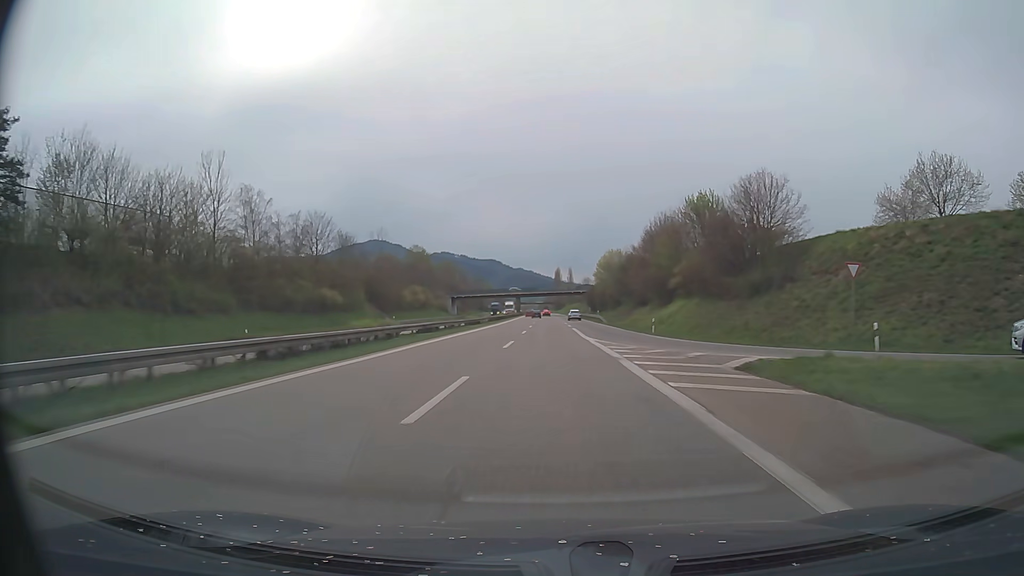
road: trunk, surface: asphalt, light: Day
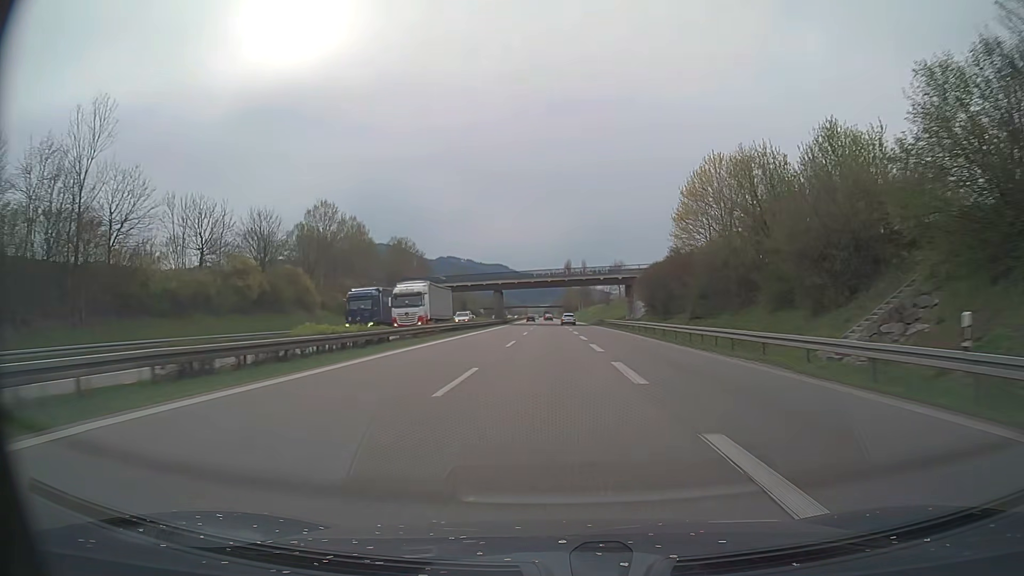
(-0.5, +83.5) m; -1°
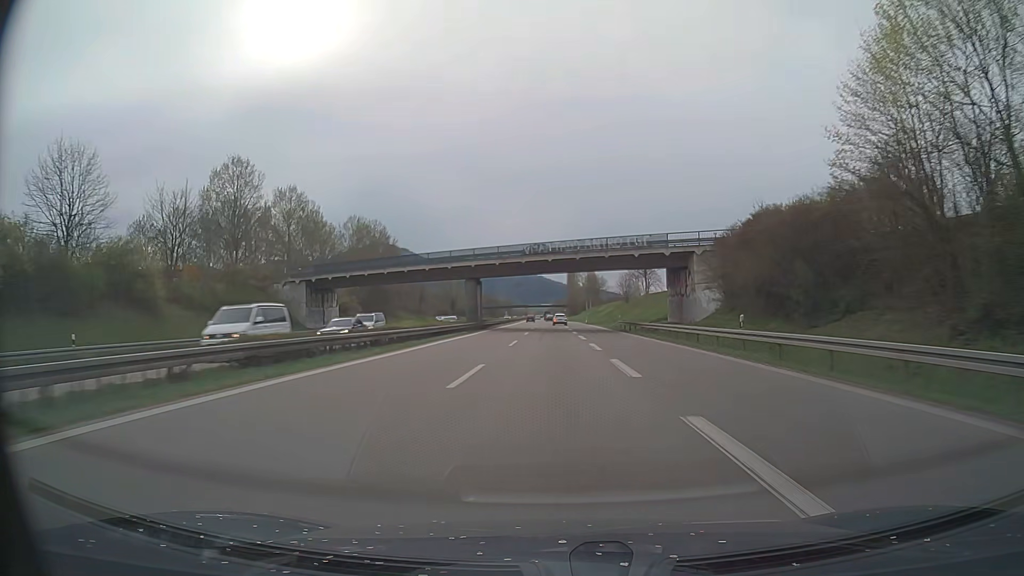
(-0.1, +33.3) m; 0°
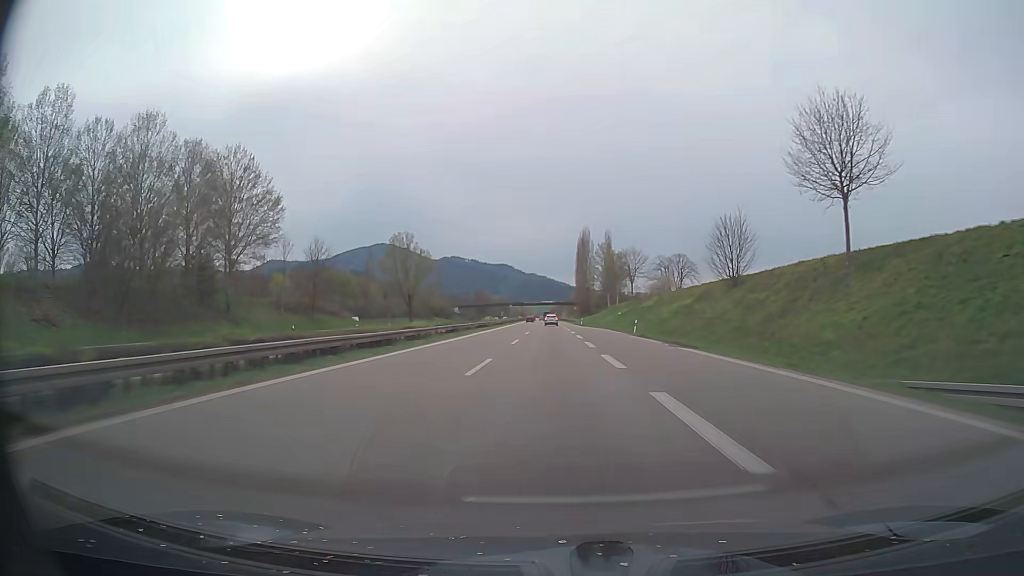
(-0.3, +66.6) m; 0°
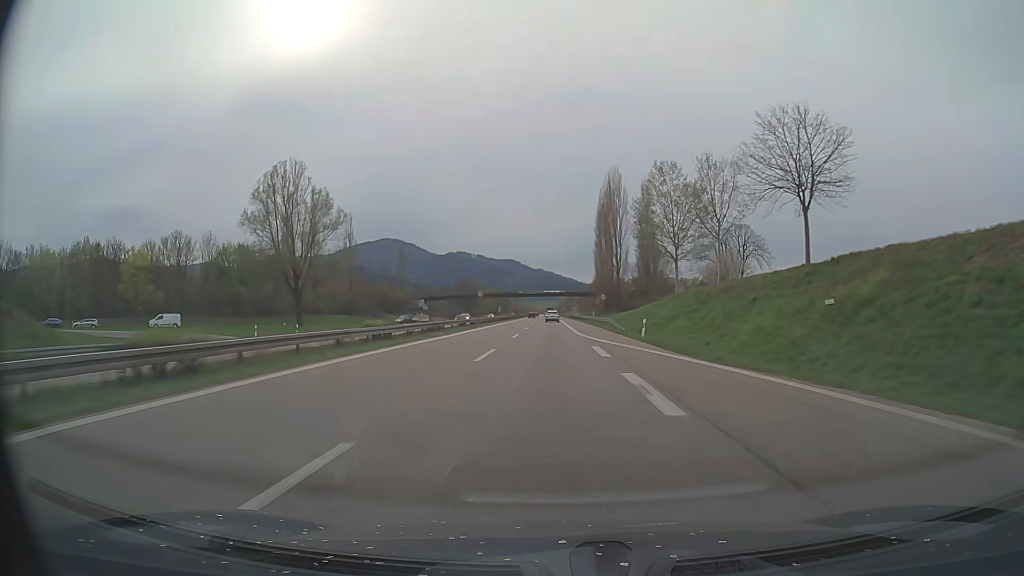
(-0.5, +66.1) m; -1°
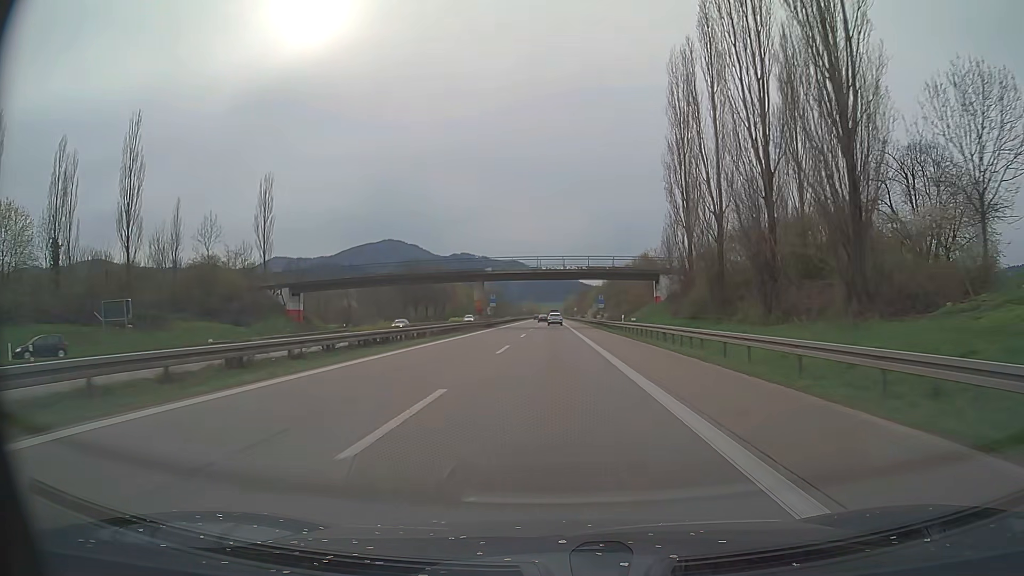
(-0.5, +81.2) m; -1°
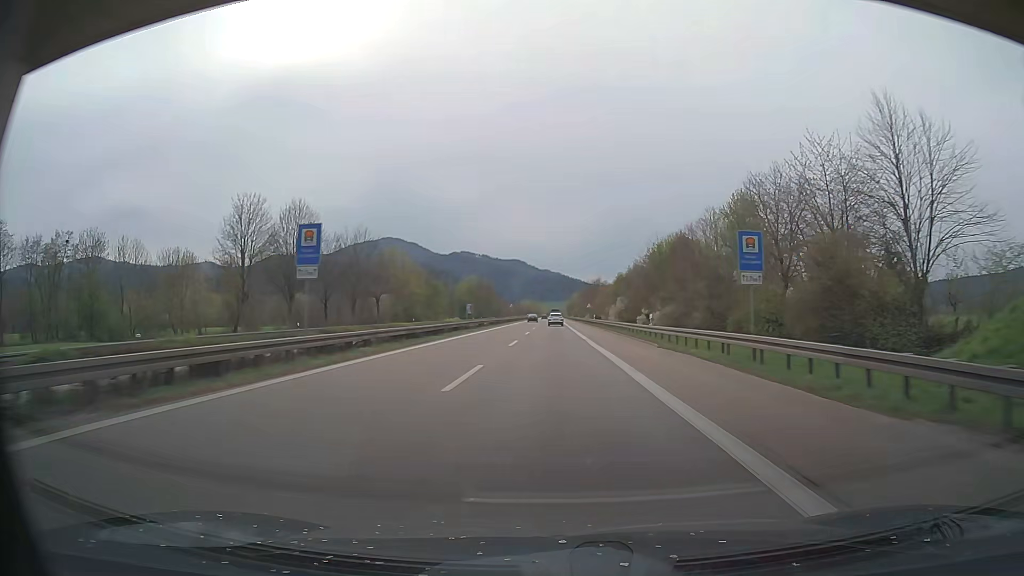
(-0.1, +63.7) m; 0°
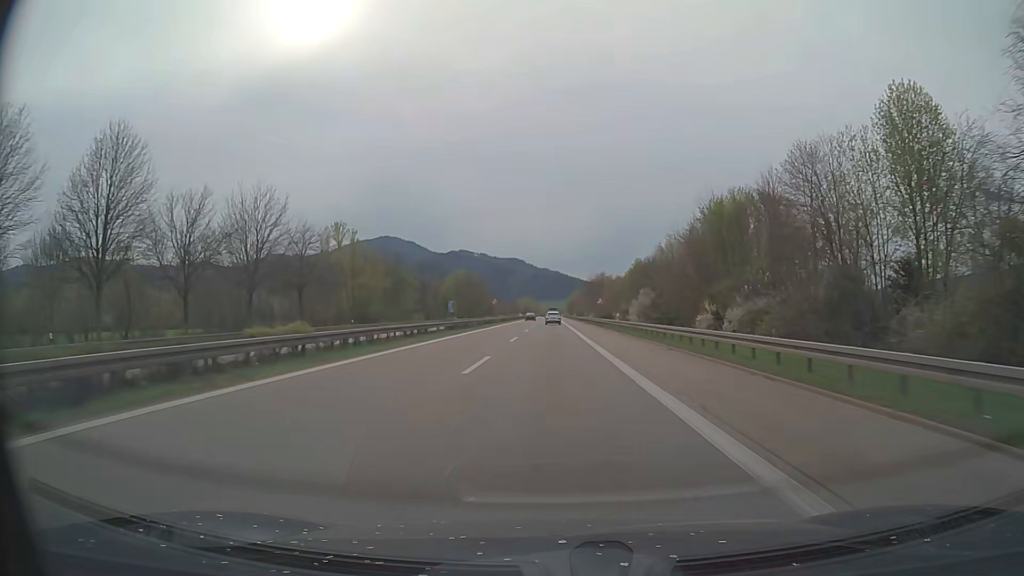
(0.0, +31.4) m; 0°
(0, +10) (0, +20) (0, +30) (0, +40) (0, +50) (0, +60) (0, +70) (0, +80) (0, +90) (0, +100) m
